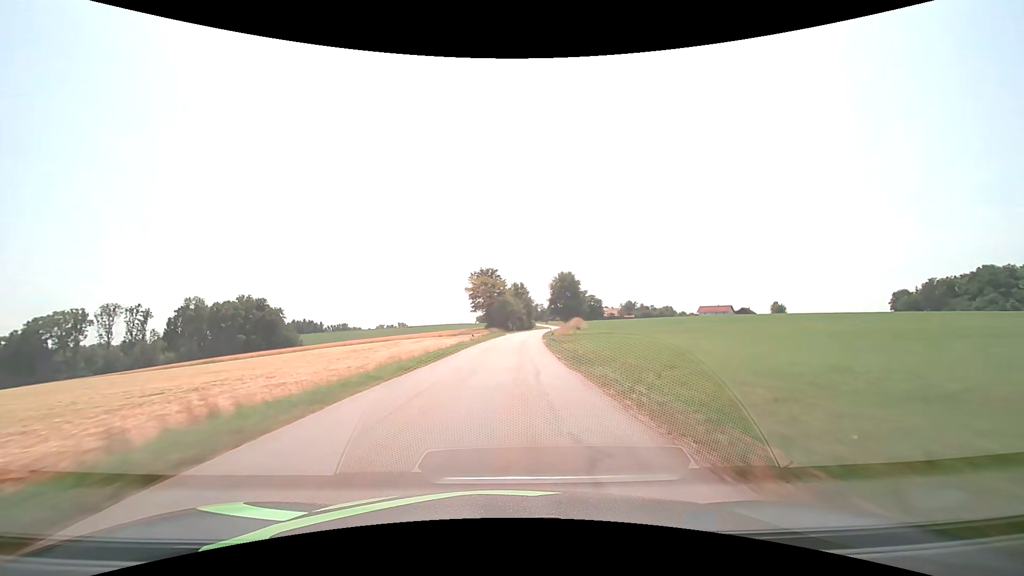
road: tertiary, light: Day
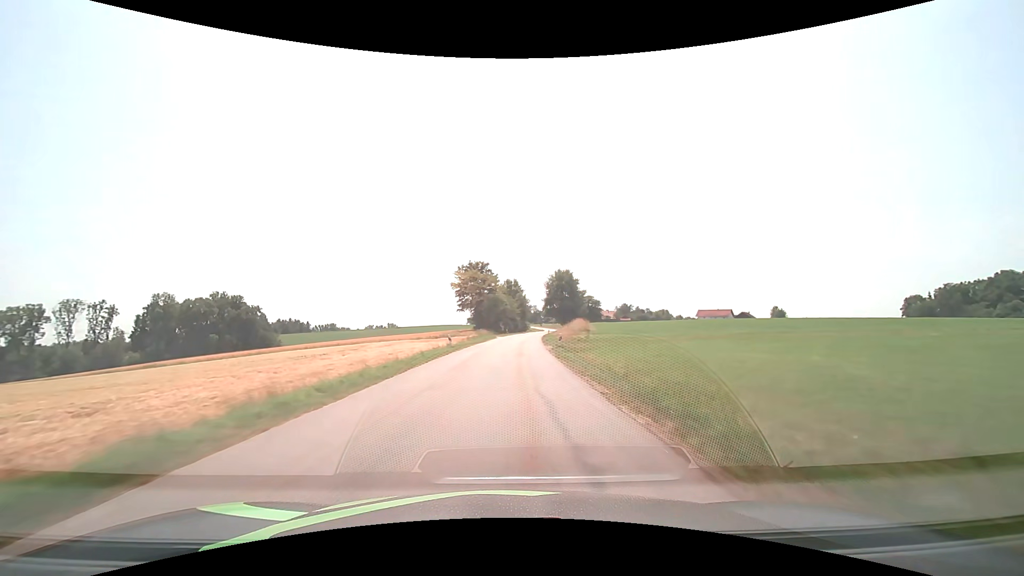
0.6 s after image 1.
(+0.1, +12.7) m; +1°
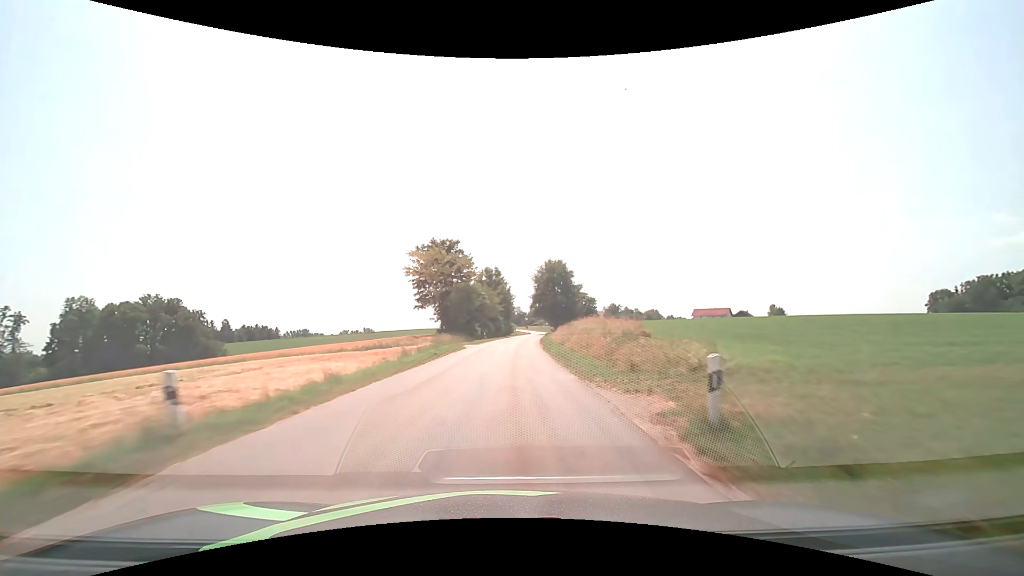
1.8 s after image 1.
(+0.5, +26.0) m; +2°
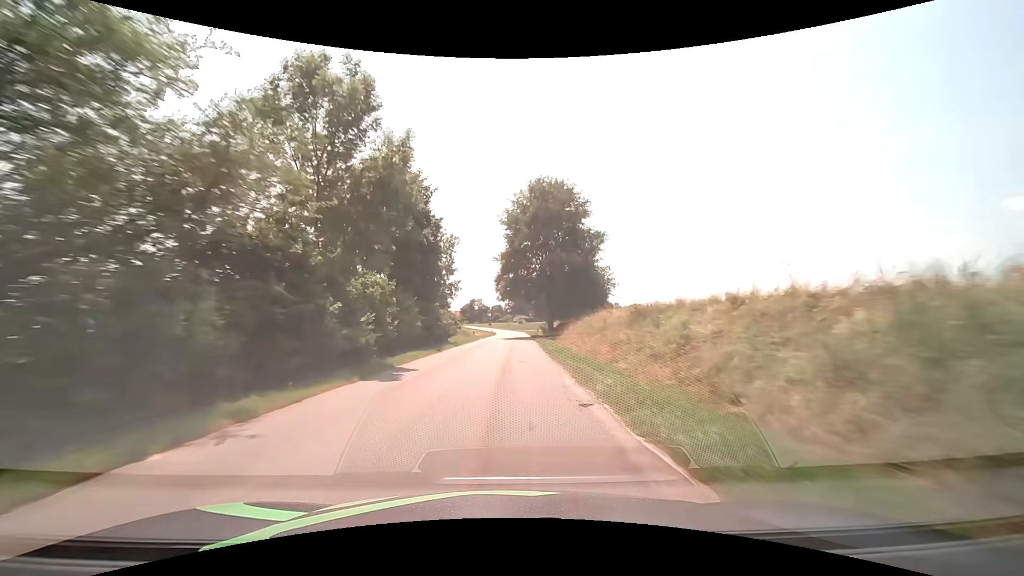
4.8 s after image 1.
(+2.6, +65.0) m; +4°
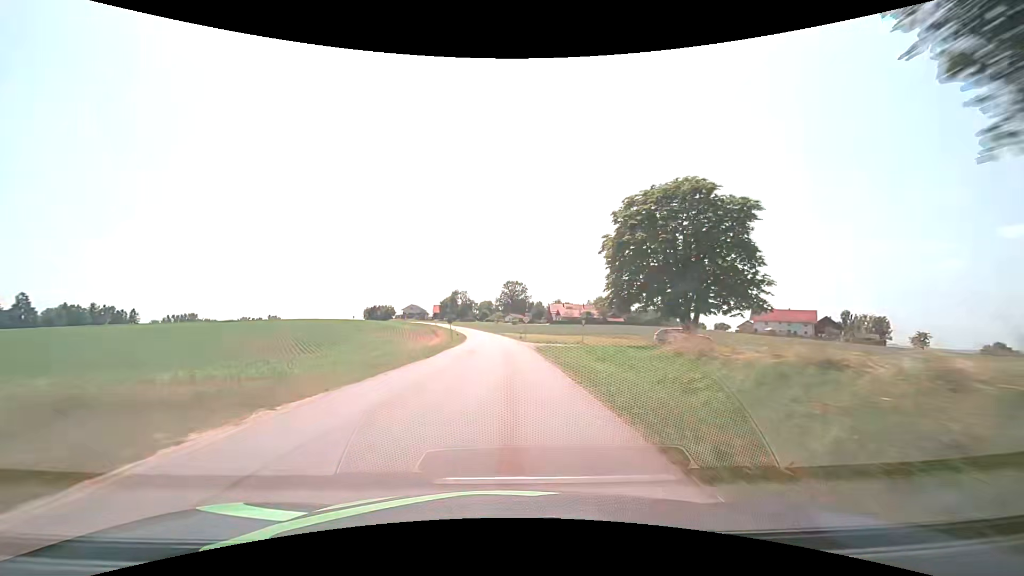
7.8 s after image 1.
(+0.8, +60.7) m; +1°
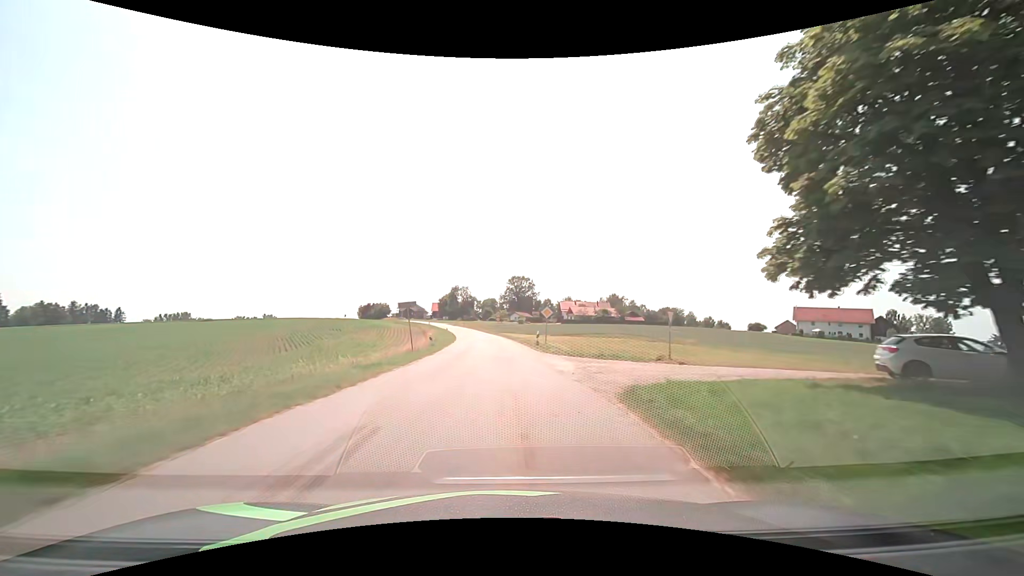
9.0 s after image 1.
(0.0, +22.7) m; -1°
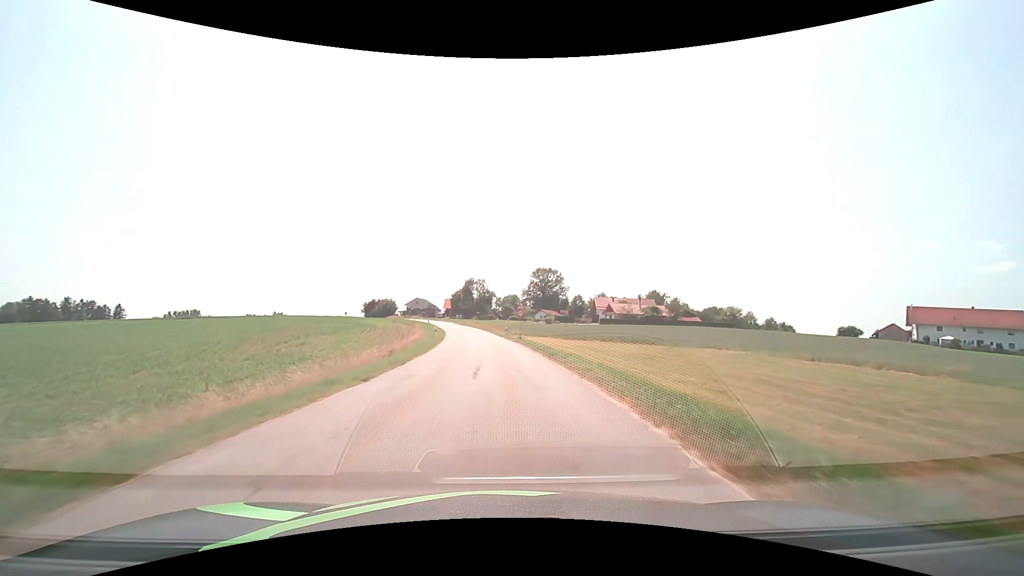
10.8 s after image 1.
(-0.5, +33.3) m; -2°
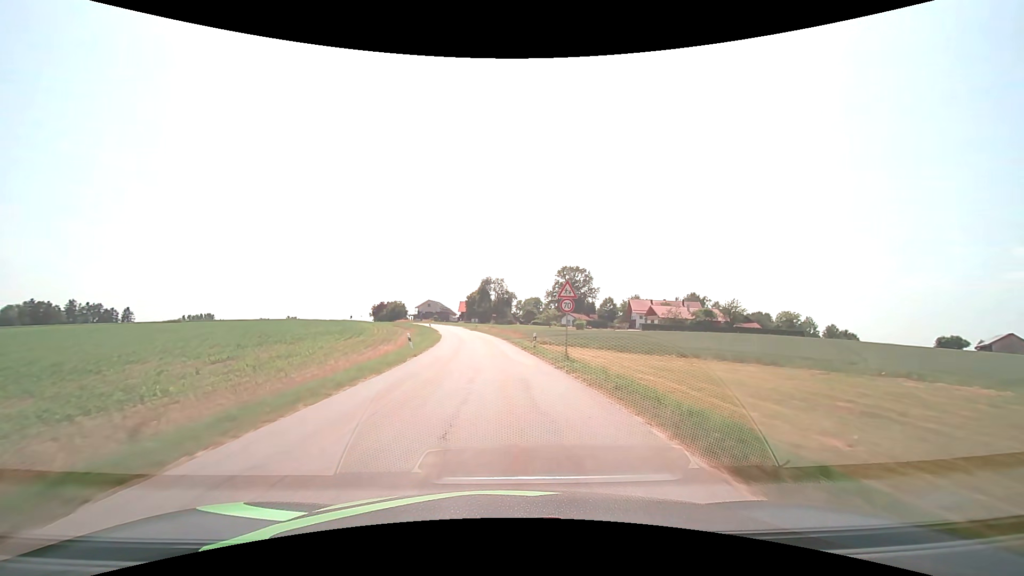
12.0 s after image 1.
(-0.4, +21.8) m; -2°
(0, +10) (0, +20) (-1, +30) (-2, +40) (-3, +50) (-4, +60) (-6, +70) (-8, +80) (-10, +89) (-12, +99) m
